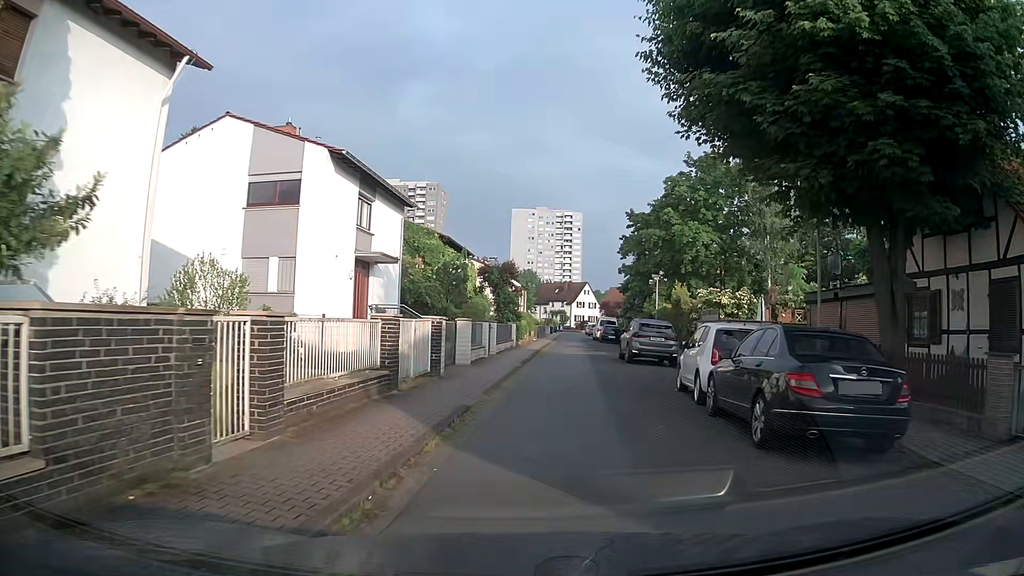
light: Day
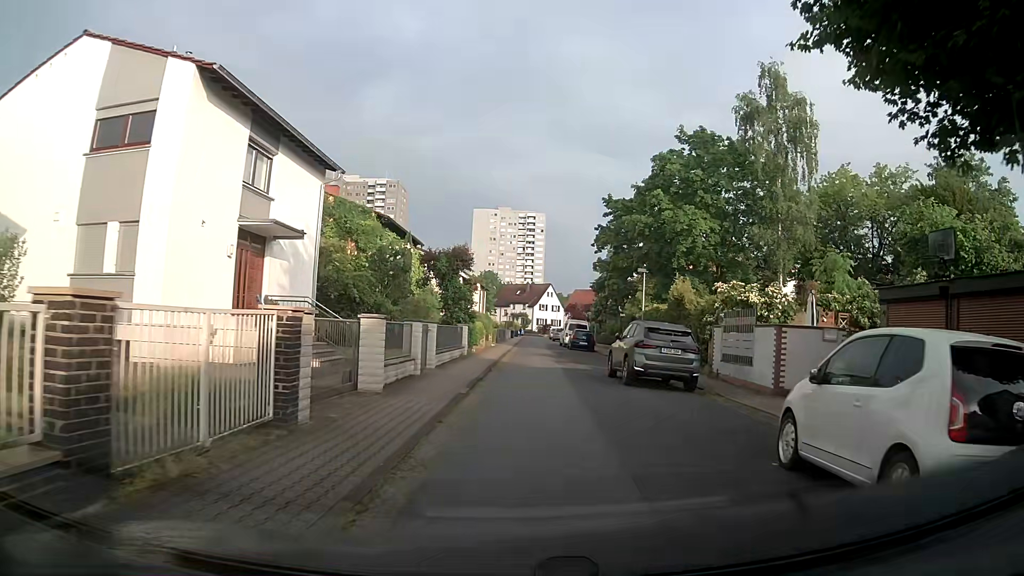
(+0.1, +7.9) m; +3°
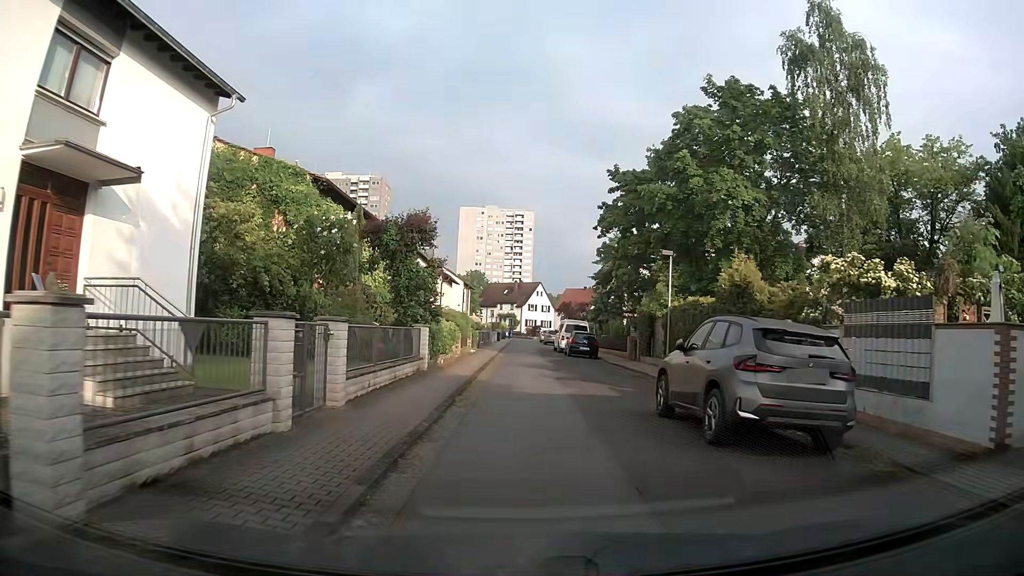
(0.0, +8.6) m; -1°
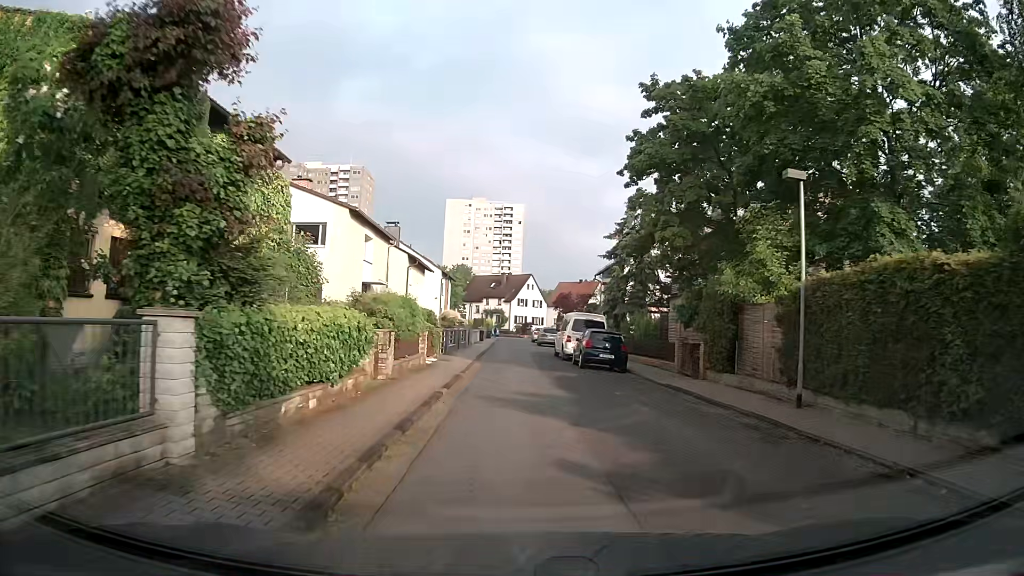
(+0.5, +13.3) m; +3°
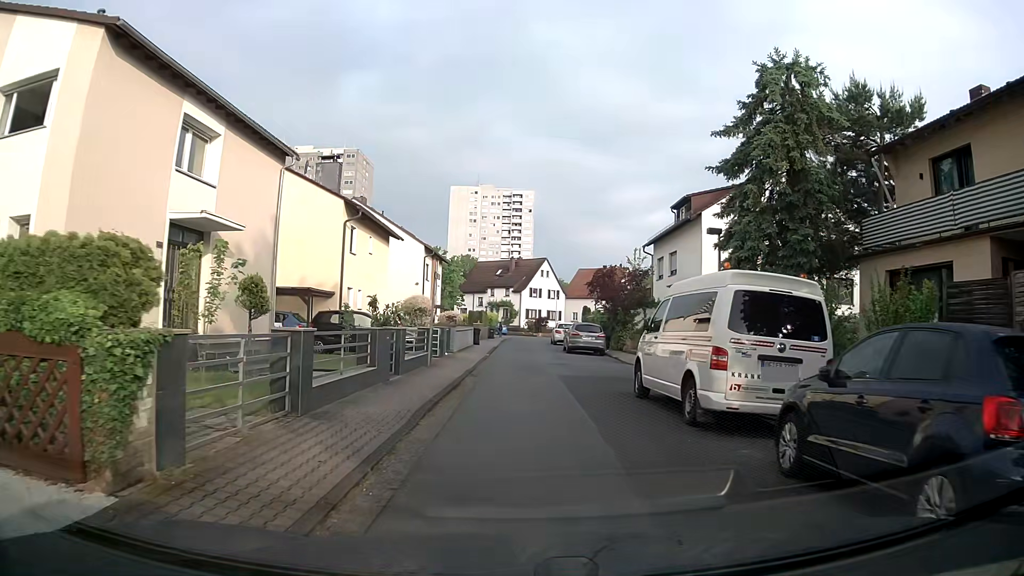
(-0.4, +20.4) m; -2°
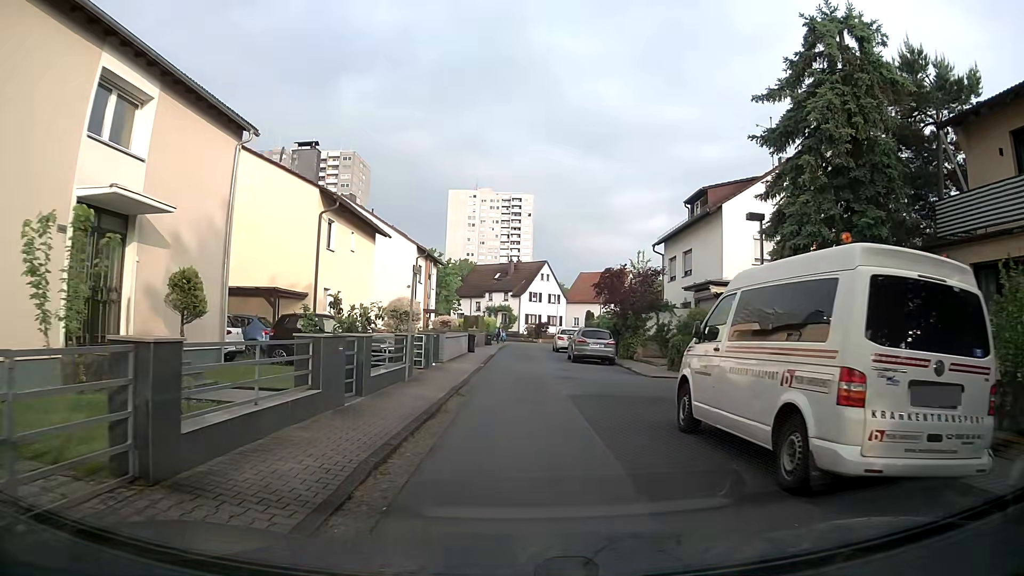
(0.0, +3.6) m; +1°
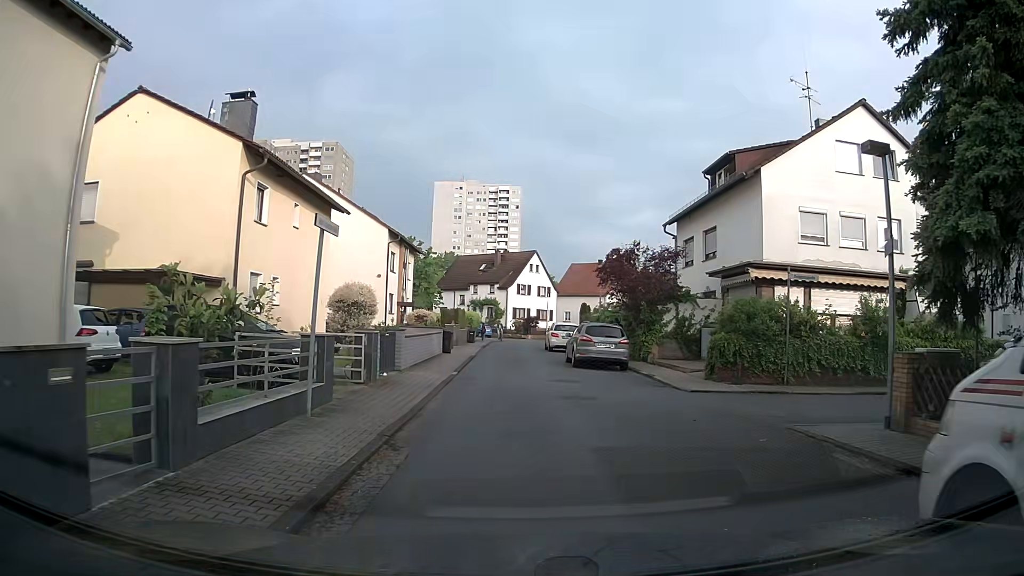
(0.0, +6.2) m; +1°
